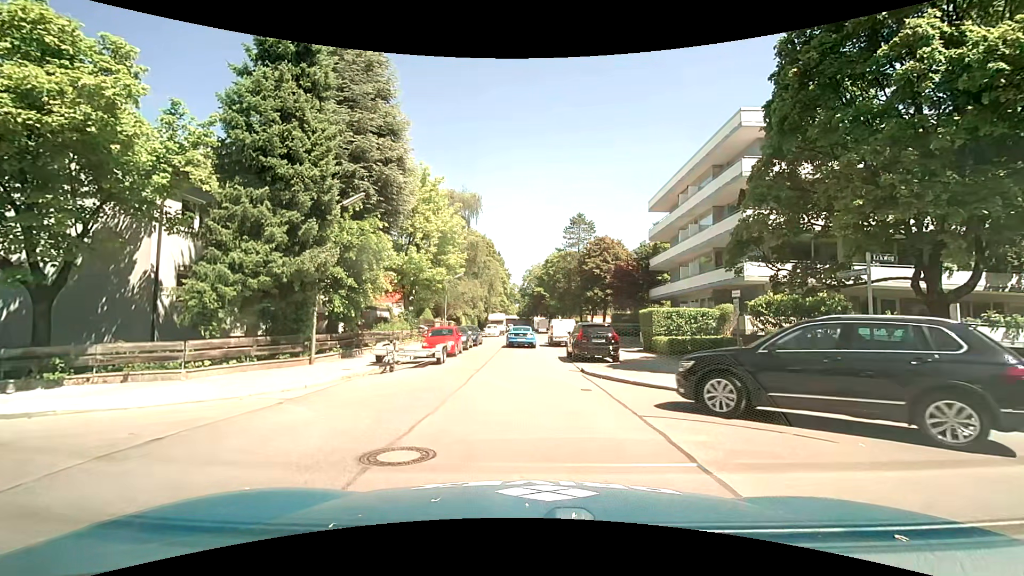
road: residential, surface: asphalt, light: Day
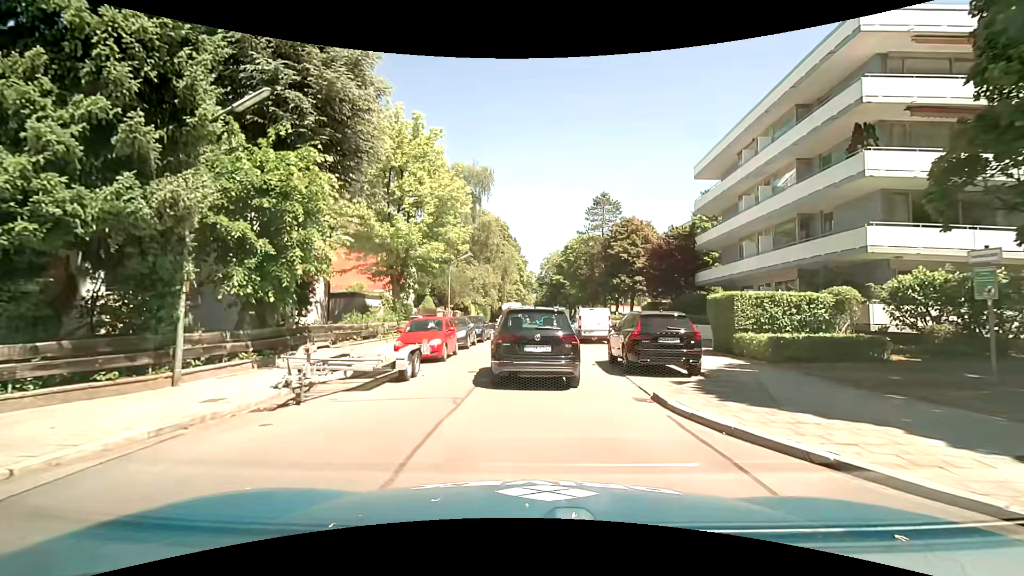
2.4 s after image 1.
(0.0, +8.0) m; 0°
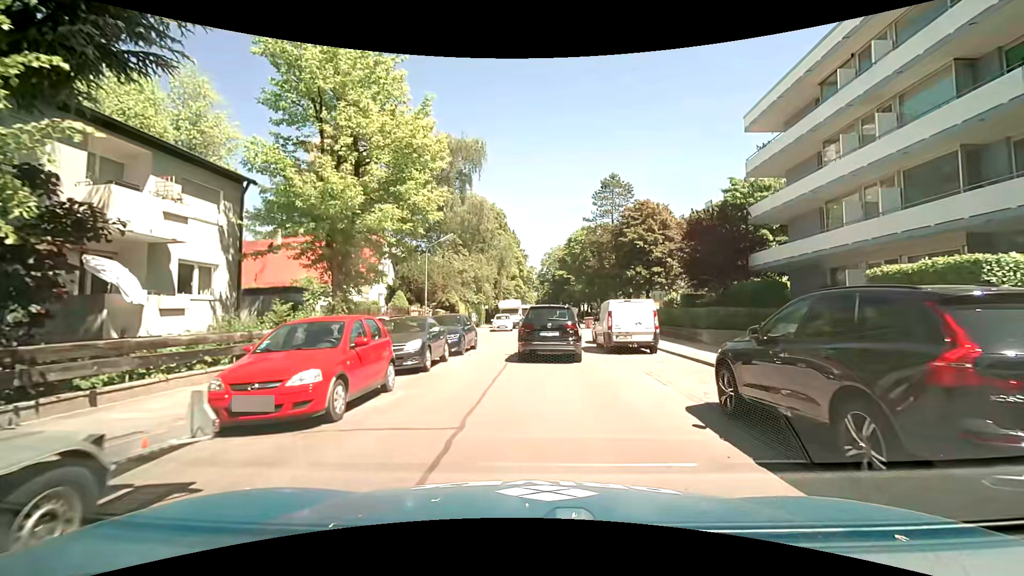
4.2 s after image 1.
(-0.1, +9.3) m; -1°
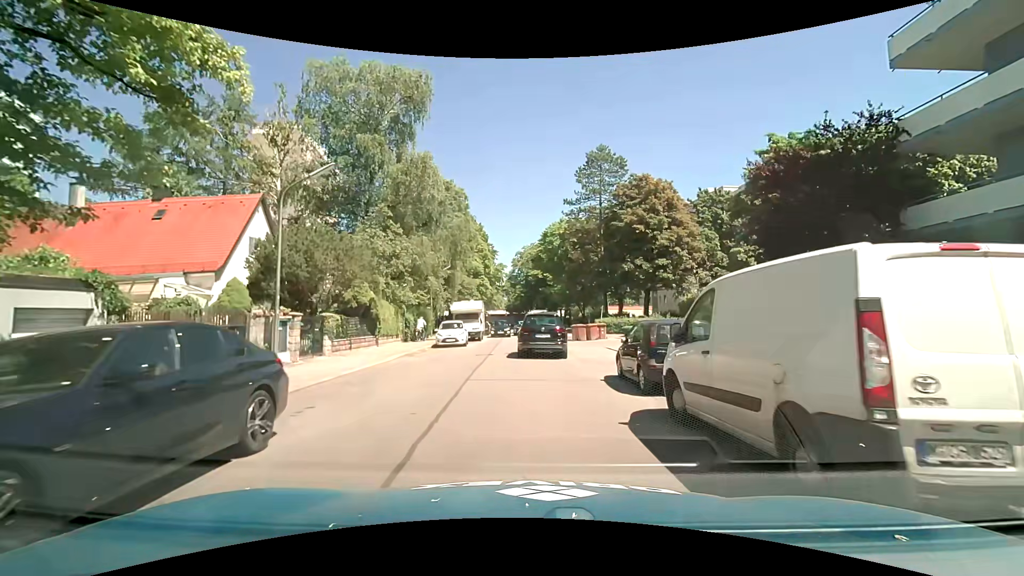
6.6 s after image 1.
(+0.4, +14.7) m; +3°
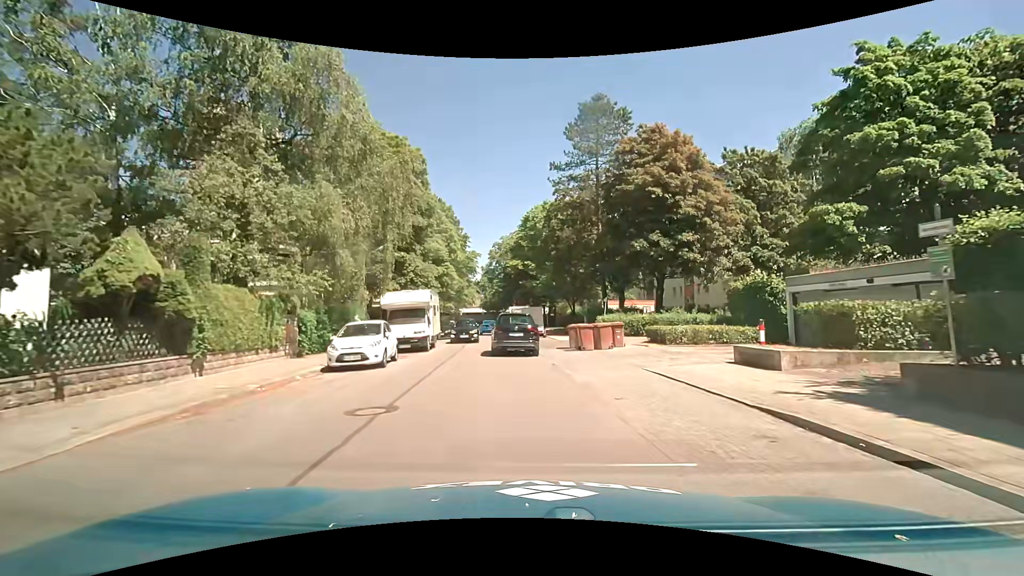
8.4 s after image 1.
(+0.2, +12.5) m; +2°
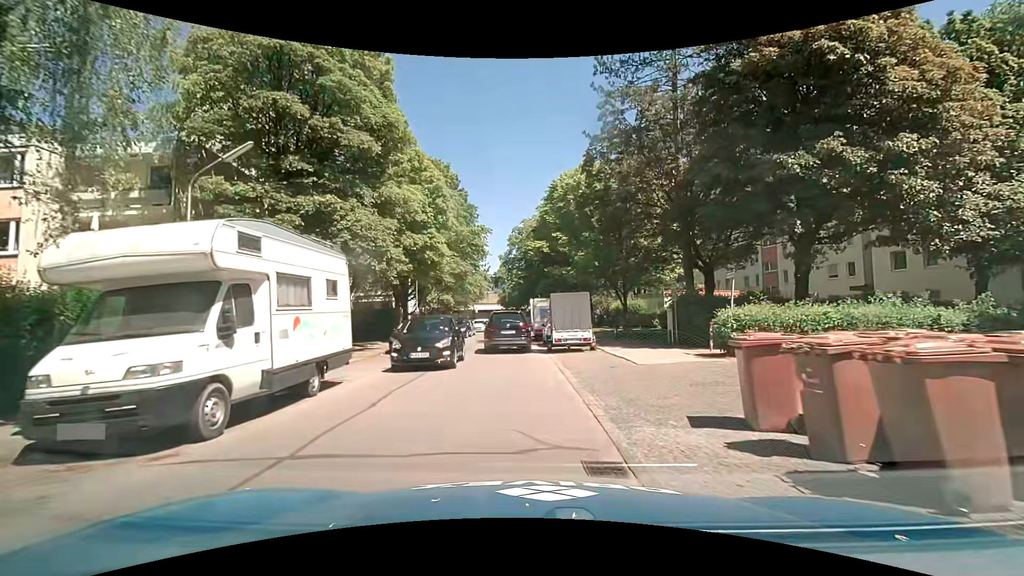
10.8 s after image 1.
(-0.3, +16.8) m; -3°
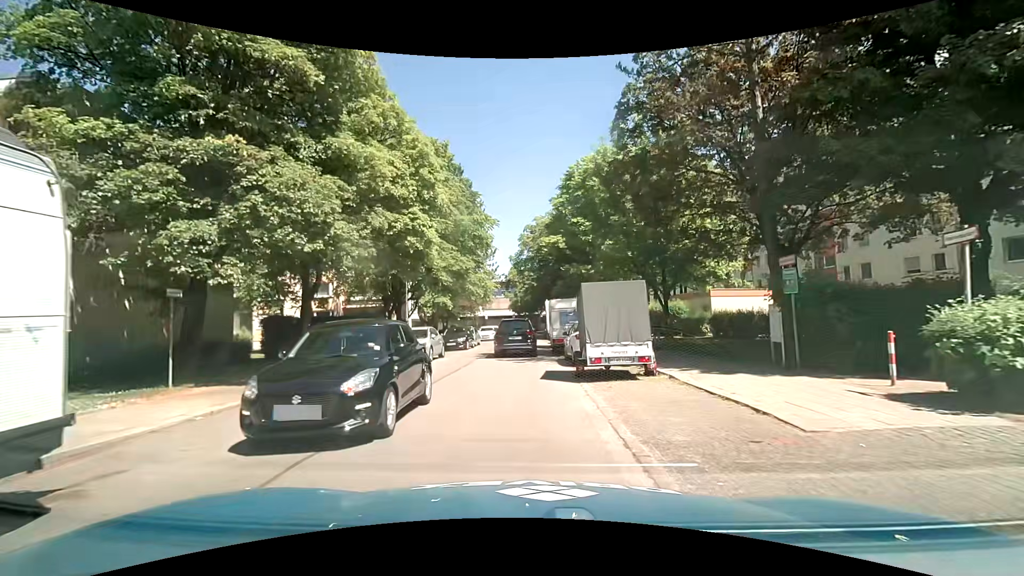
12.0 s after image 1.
(0.0, +7.3) m; -1°
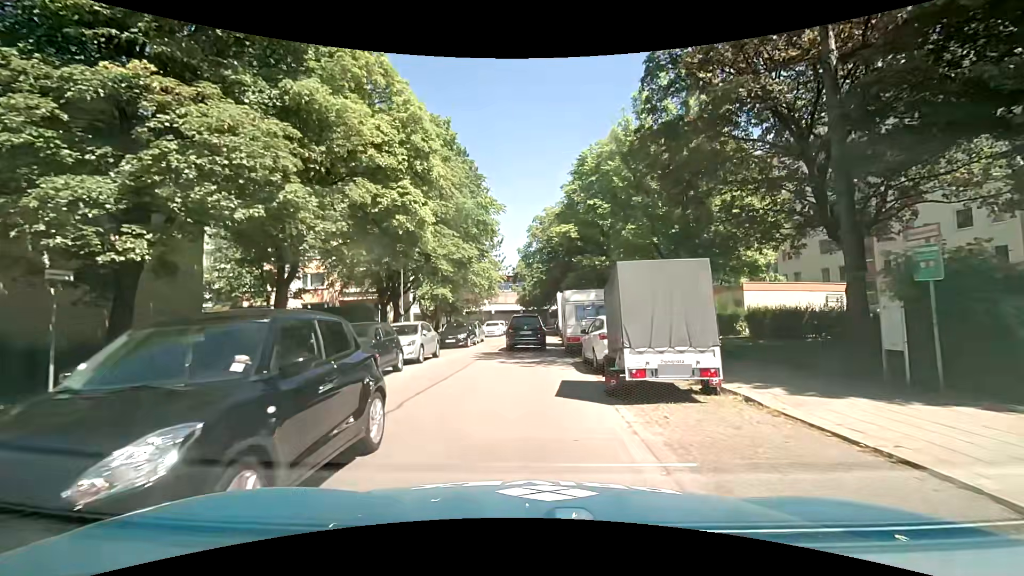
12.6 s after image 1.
(0.0, +3.4) m; -1°
(0, +10) (0, +20) (0, +30) (0, +40) (0, +50) (0, +60) (-2, +70) (-9, +76) (-19, +78) (-29, +77) m
